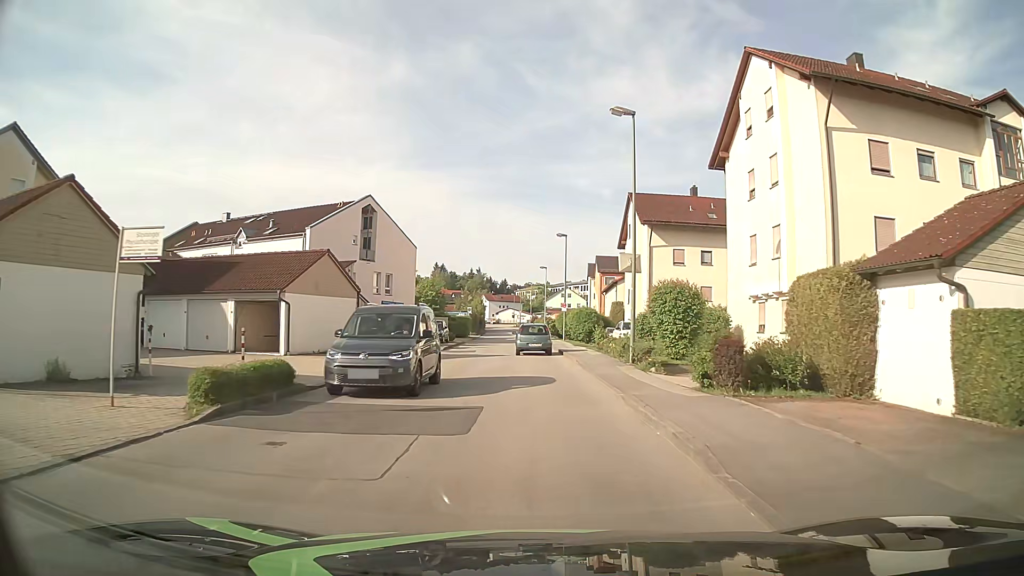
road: unclassified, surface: asphalt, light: Day
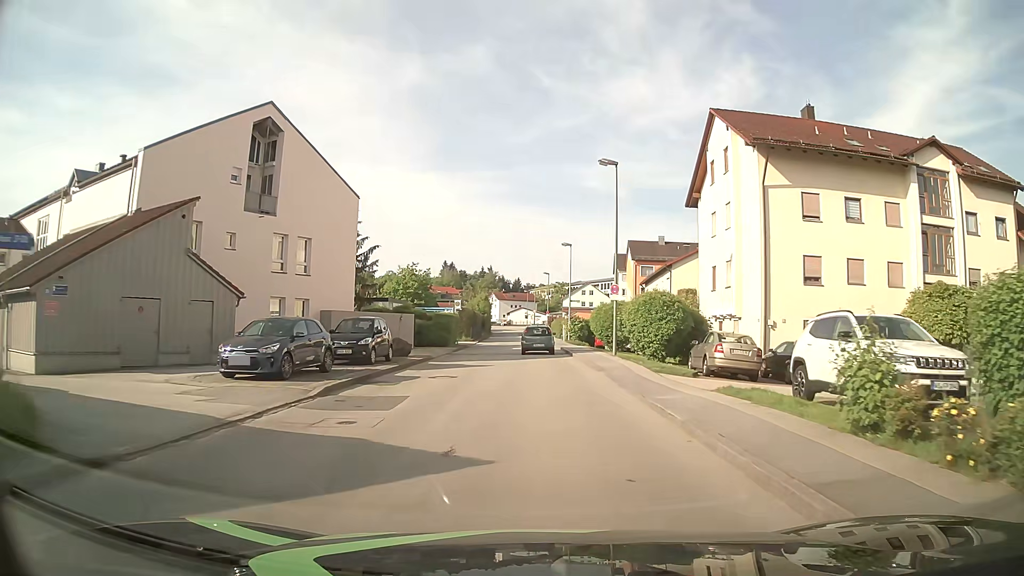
(-0.7, +23.7) m; -2°
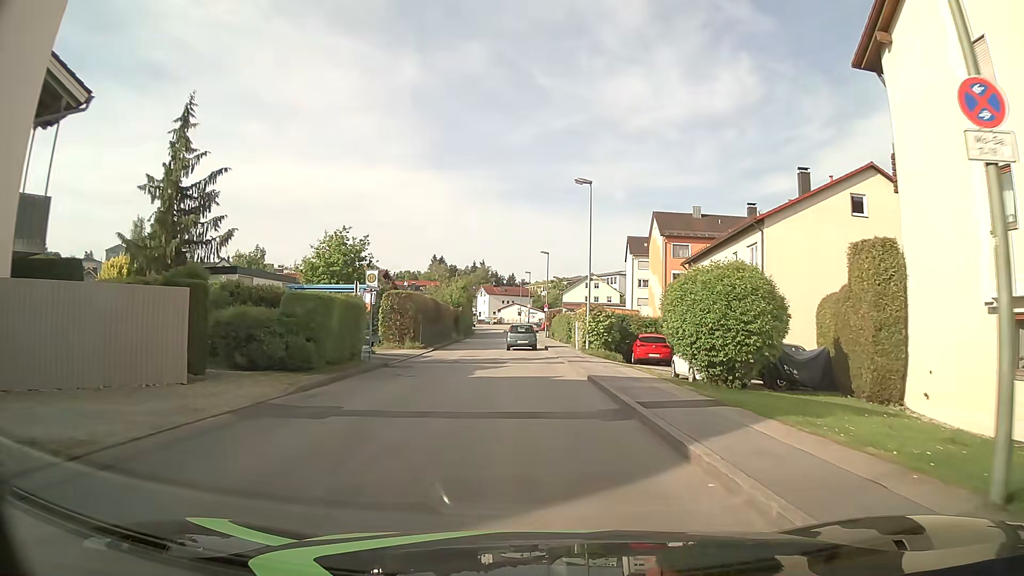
(+0.3, +23.9) m; +1°
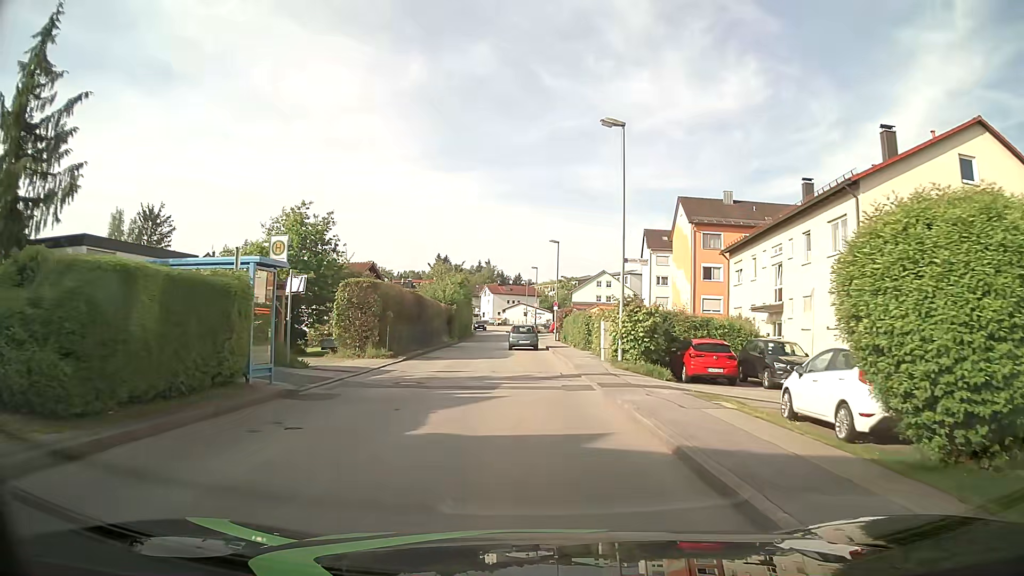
(0.0, +9.6) m; 0°
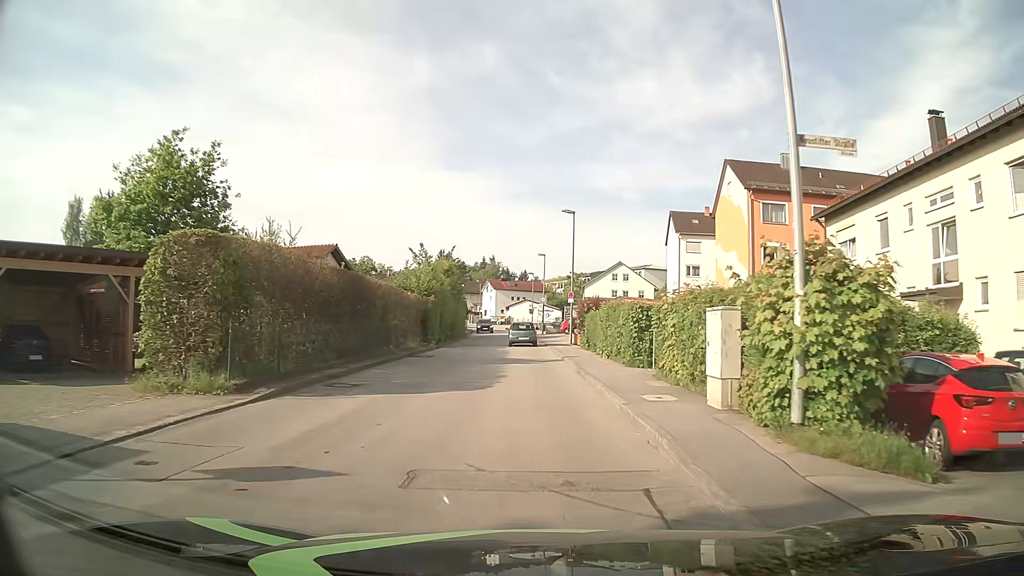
(0.0, +14.3) m; -1°
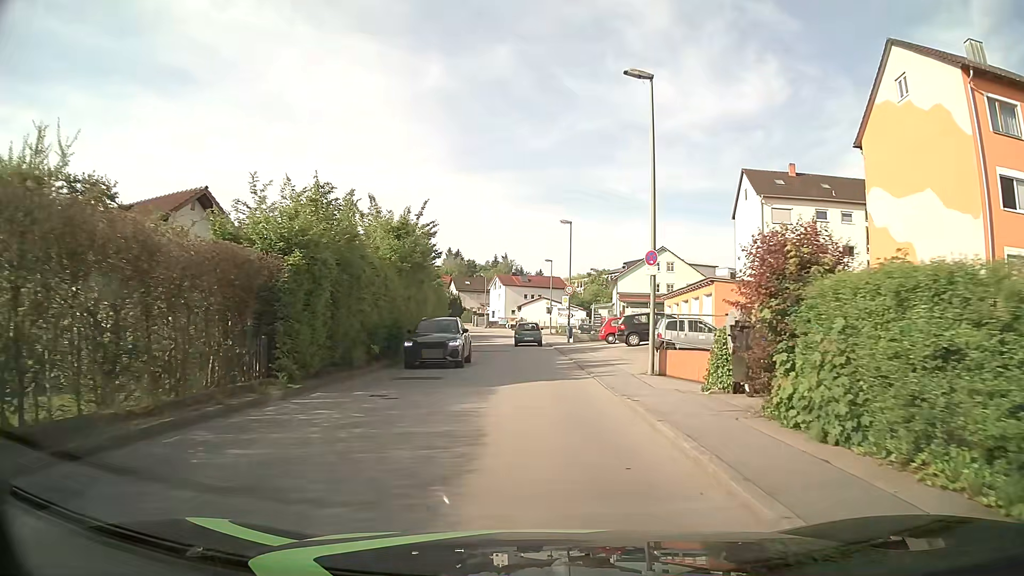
(-0.3, +23.9) m; -1°
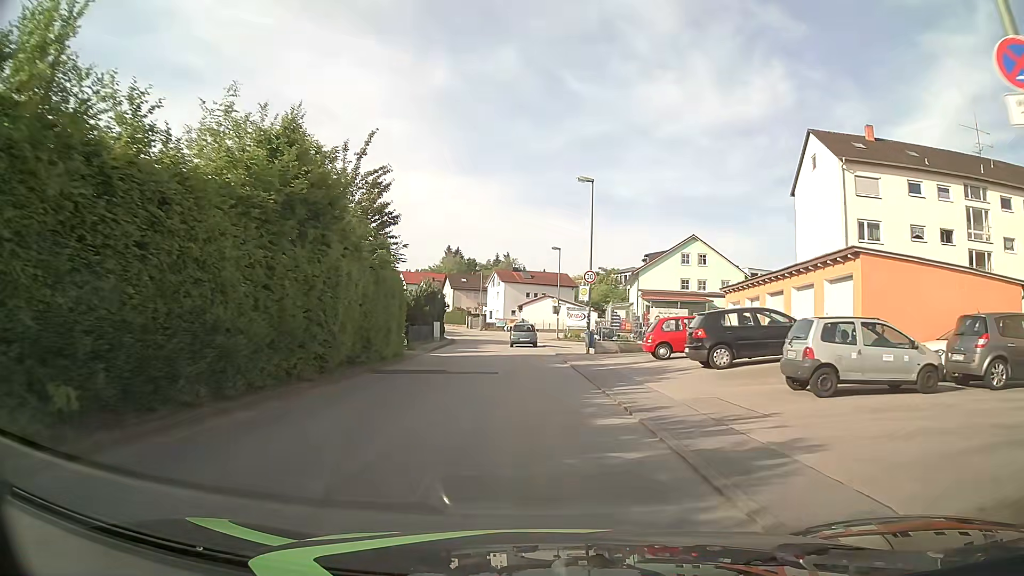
(0.0, +14.3) m; 0°
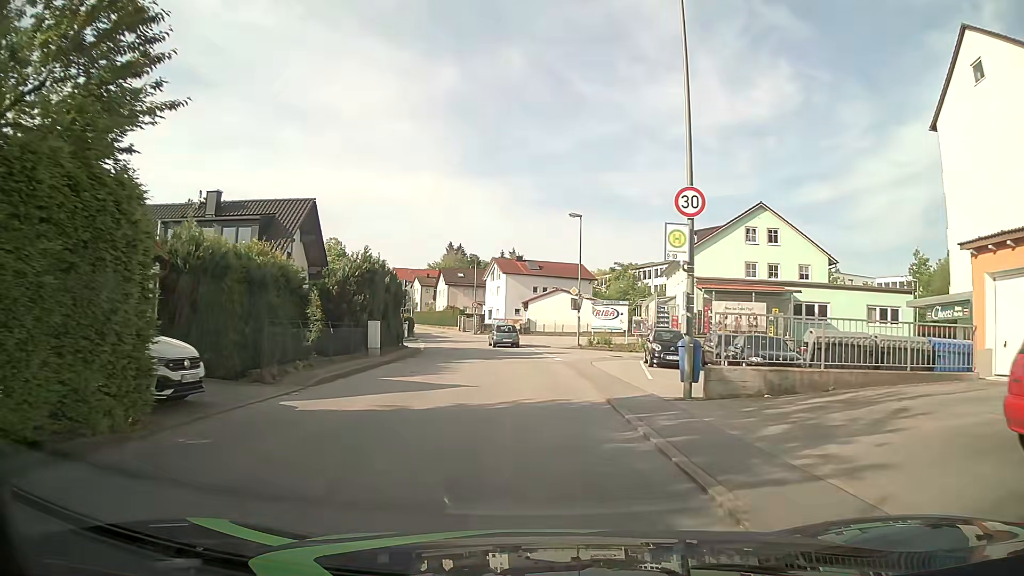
(0.0, +19.1) m; 0°
(0, +10) (0, +20) (-1, +30) (-2, +40) (-4, +50) (-6, +59) (-9, +69) (-13, +78) (-16, +88) (-20, +97) m
